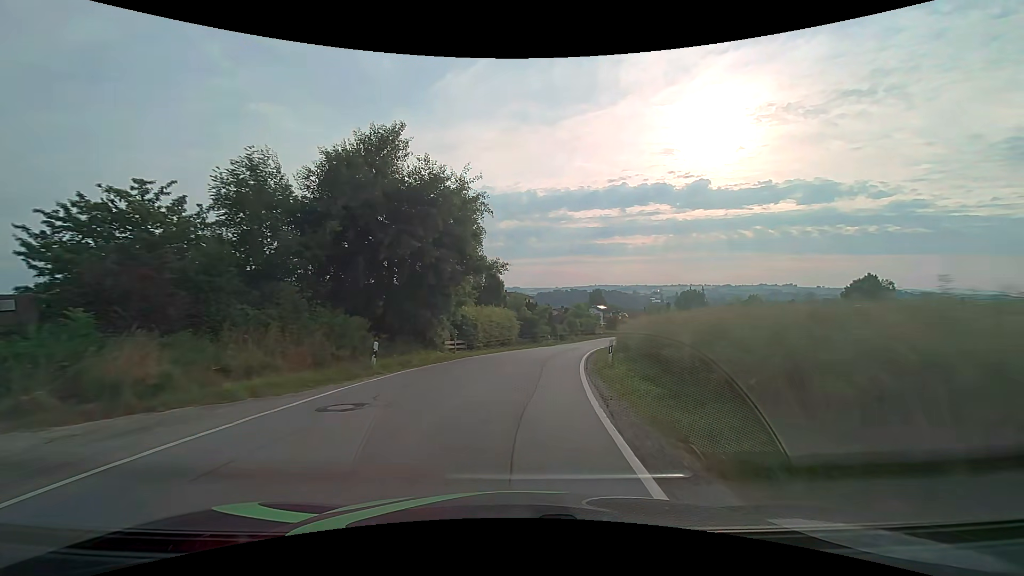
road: secondary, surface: asphalt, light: Day
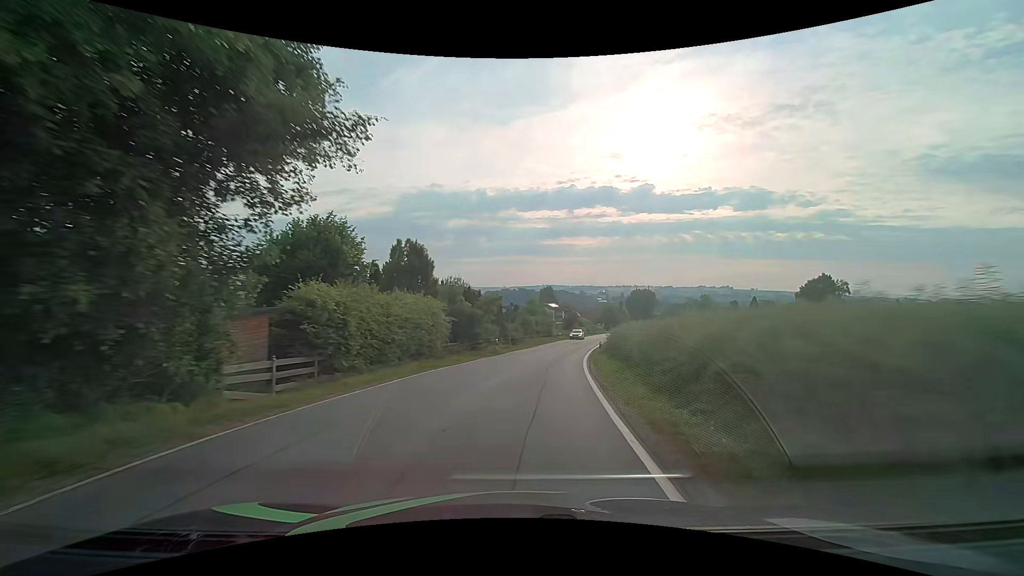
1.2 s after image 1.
(+0.9, +16.6) m; +6°
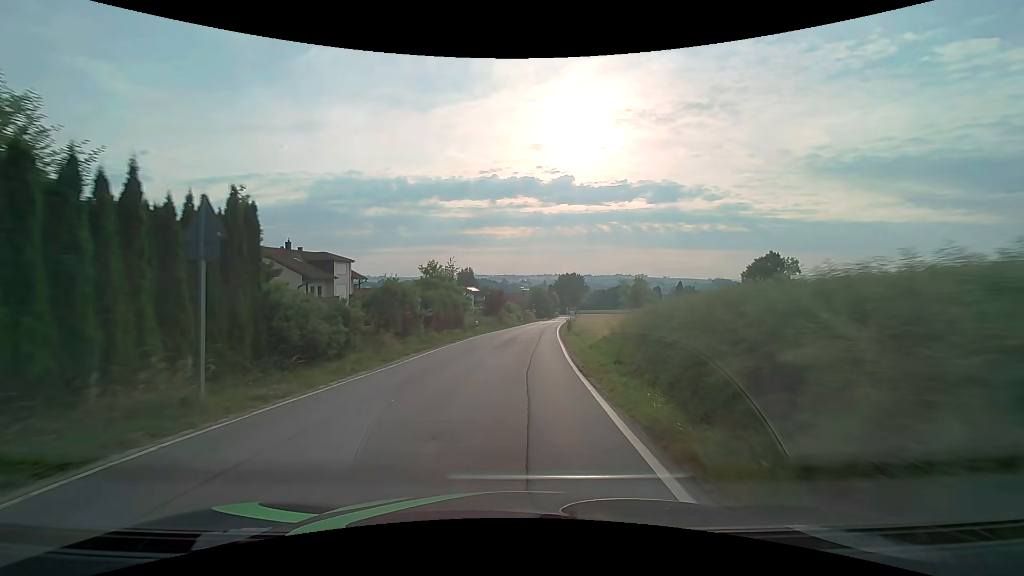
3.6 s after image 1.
(+3.2, +32.3) m; +10°
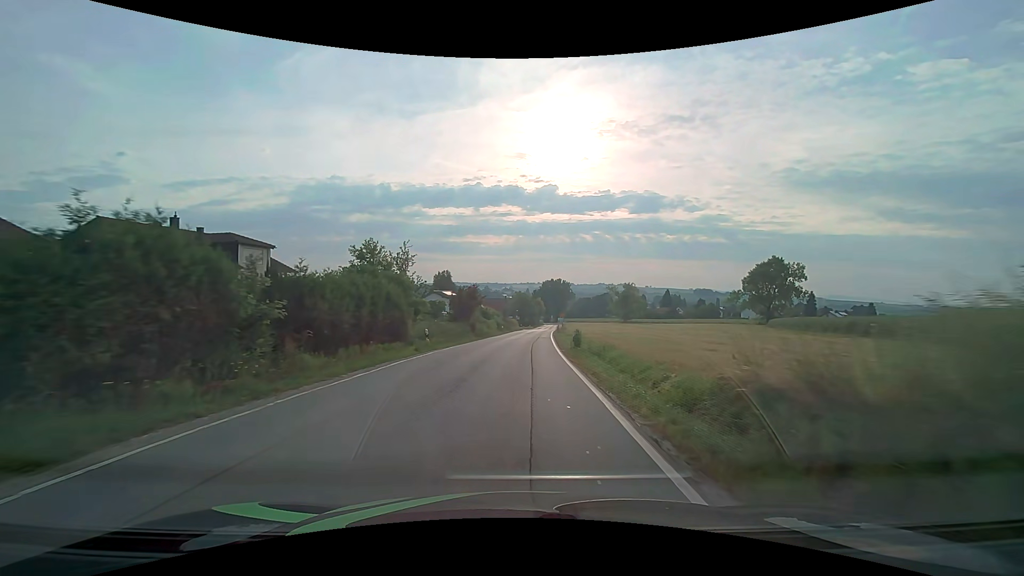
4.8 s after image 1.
(+0.2, +15.7) m; +2°
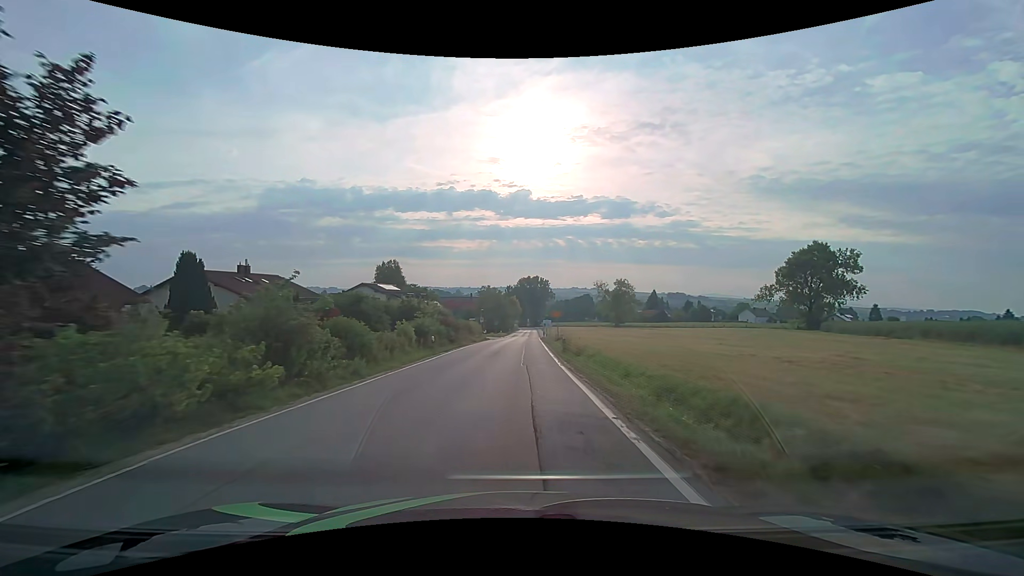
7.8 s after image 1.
(+1.1, +38.4) m; +2°
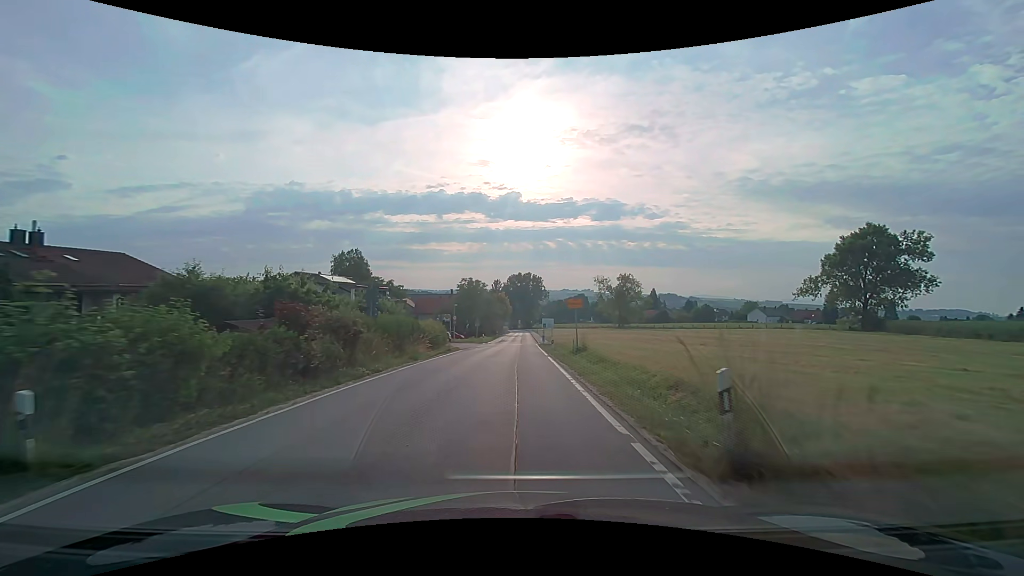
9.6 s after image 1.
(+0.5, +23.0) m; +2°
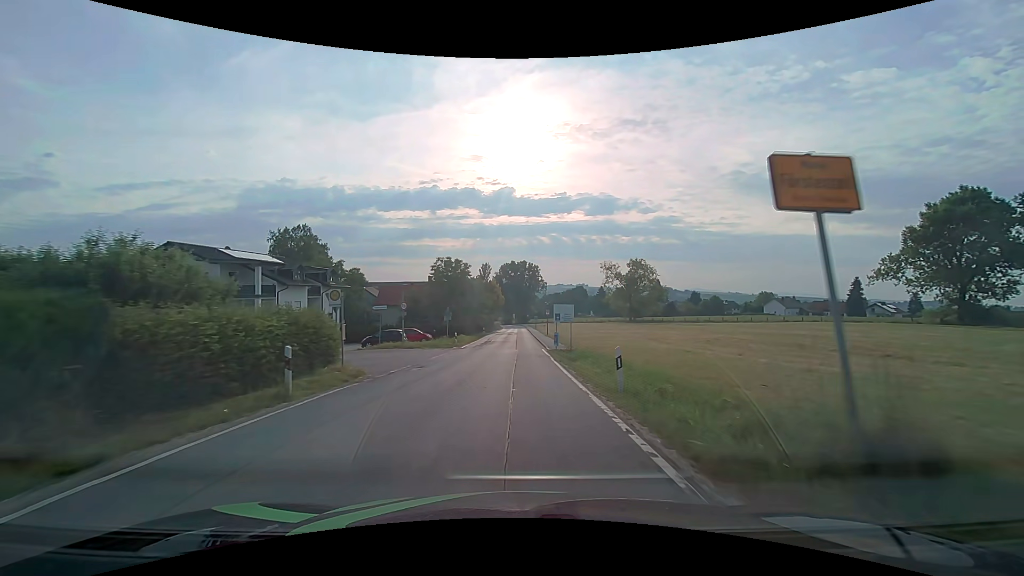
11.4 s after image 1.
(+0.1, +23.0) m; +1°
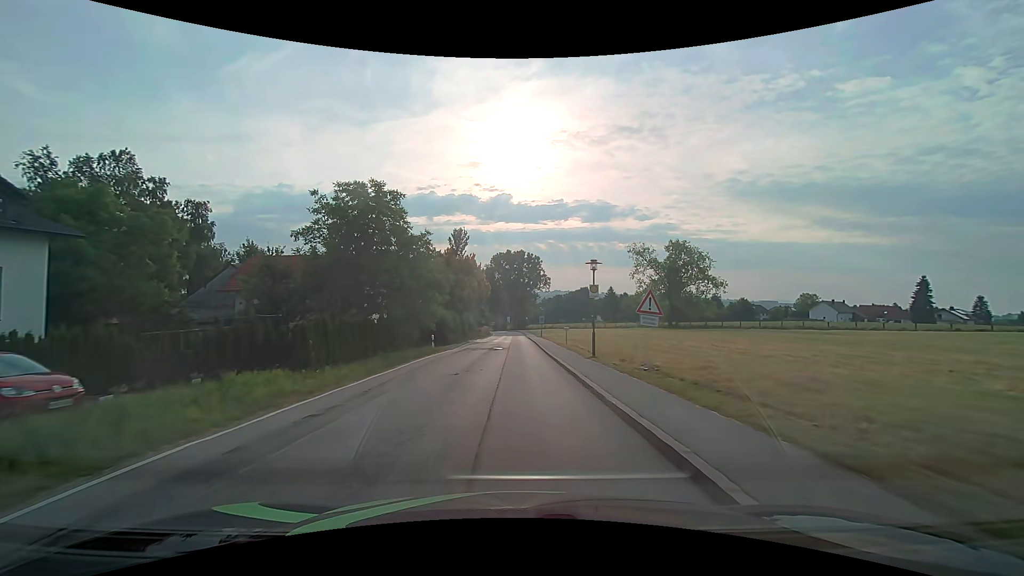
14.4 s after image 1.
(0.0, +38.3) m; 0°
(0, +10) (0, +20) (0, +30) (0, +40) (0, +50) (0, +60) (0, +70) (0, +80) (0, +90) (0, +100) m
